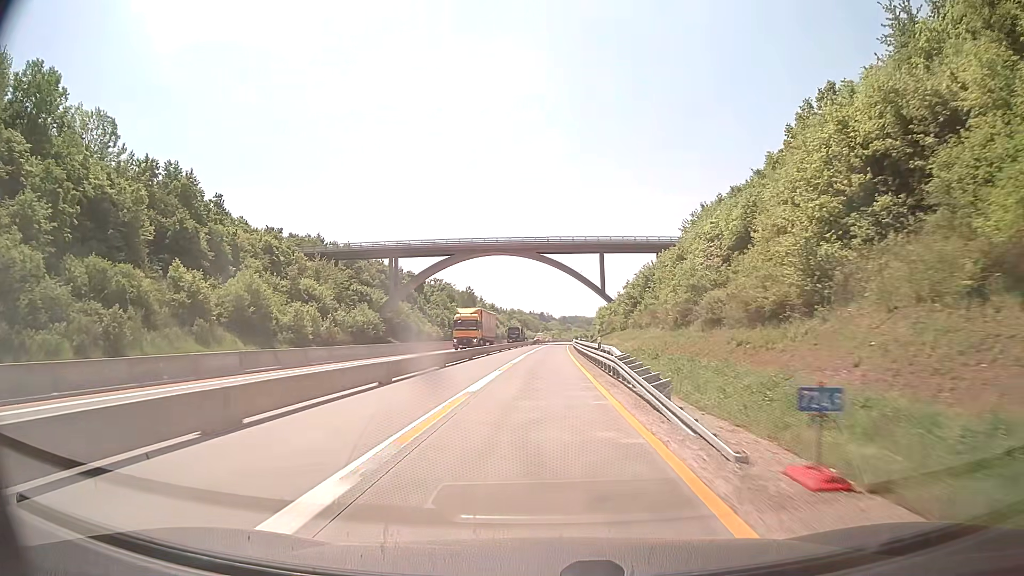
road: motorway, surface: concrete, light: Day
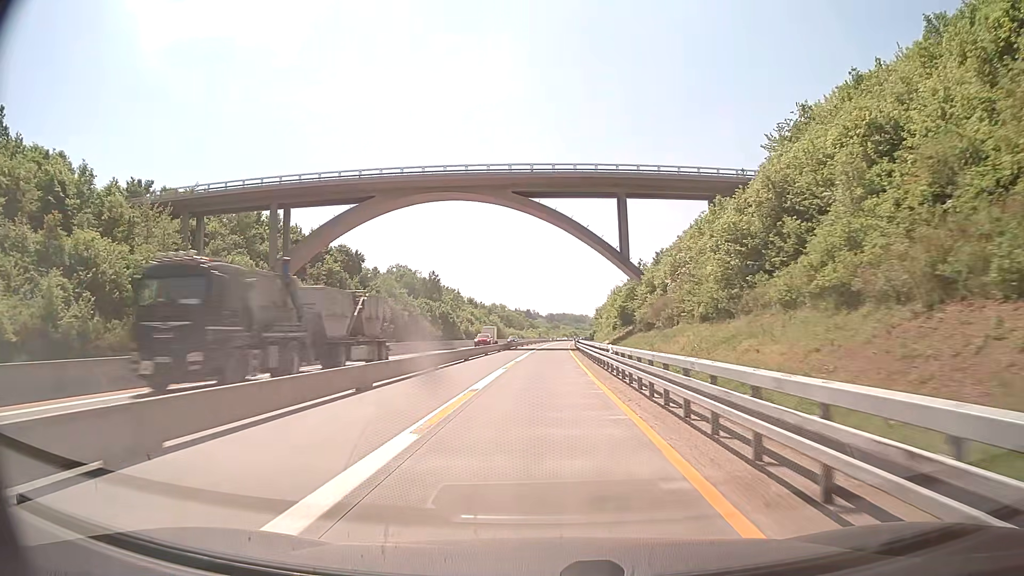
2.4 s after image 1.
(+0.5, +52.4) m; +1°
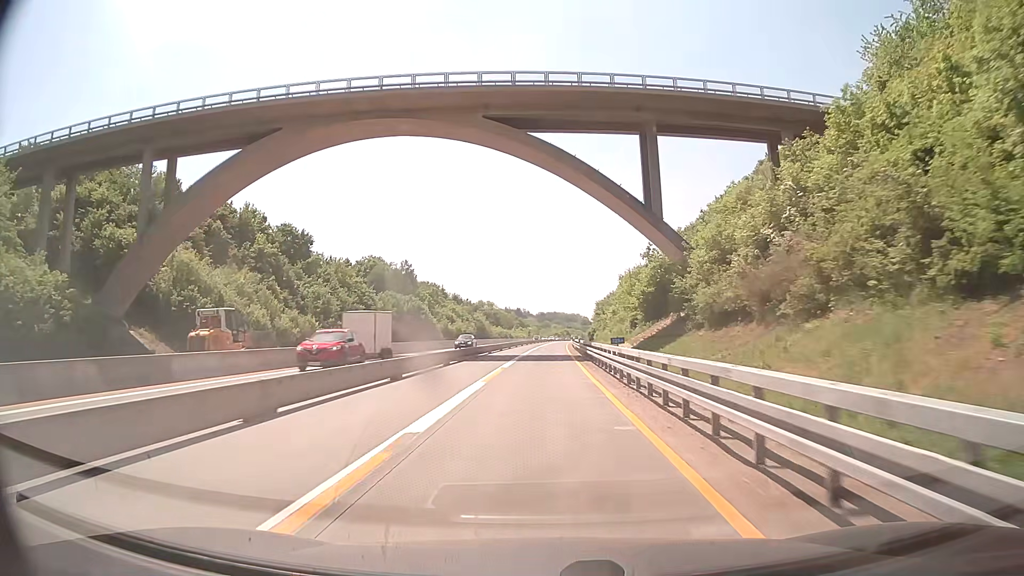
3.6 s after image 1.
(+0.2, +26.2) m; +1°
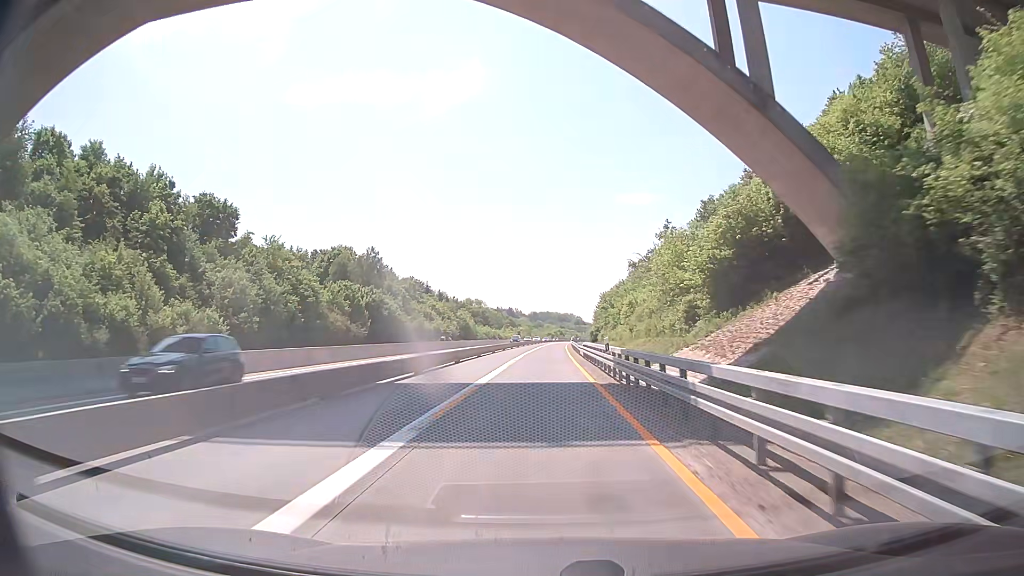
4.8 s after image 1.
(+0.1, +26.2) m; +1°
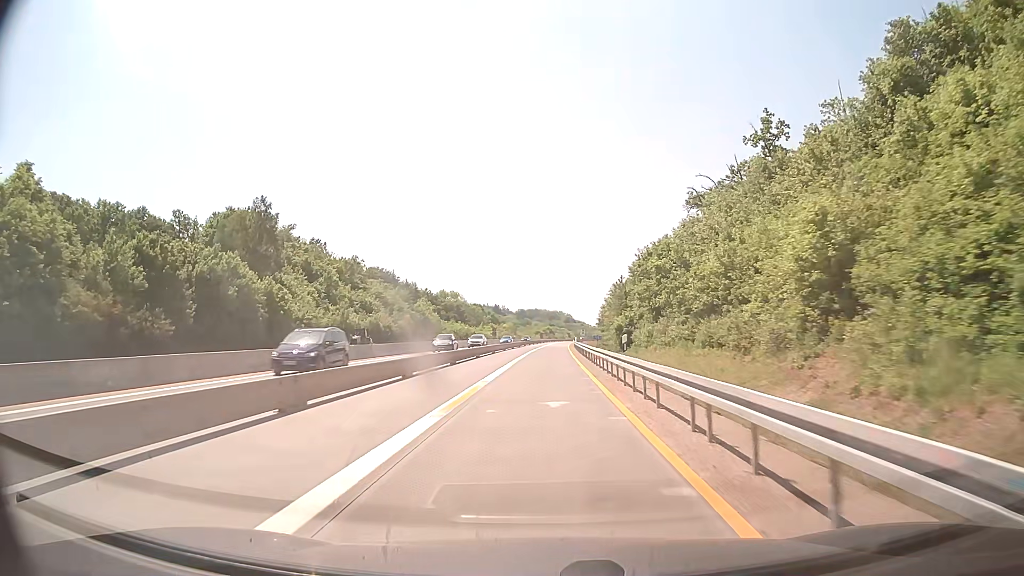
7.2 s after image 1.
(+0.4, +52.4) m; +1°
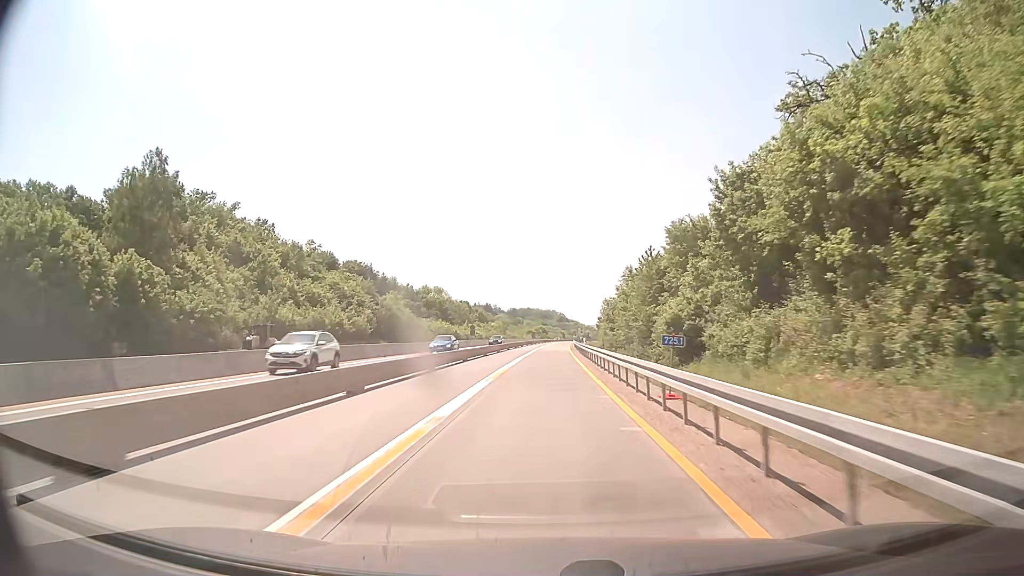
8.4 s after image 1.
(+0.1, +26.1) m; +1°
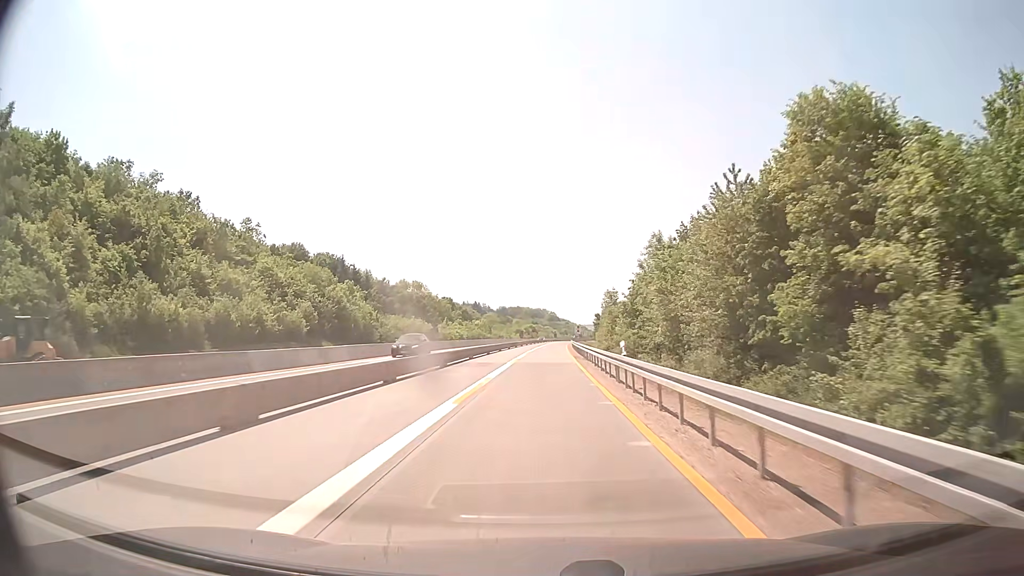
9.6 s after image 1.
(+0.2, +26.1) m; +1°
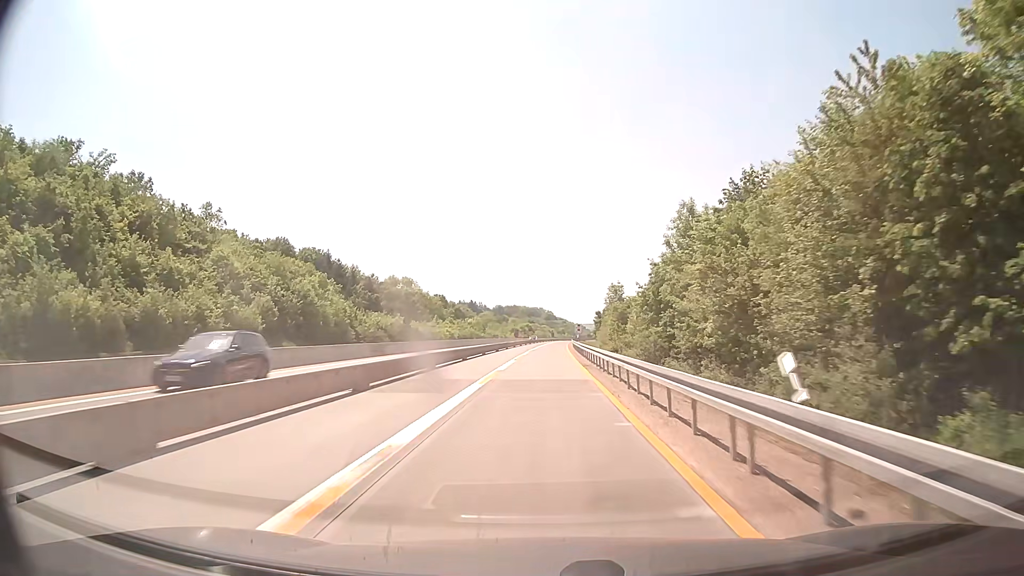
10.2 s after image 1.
(0.0, +13.1) m; 0°
(0, +10) (0, +20) (0, +30) (0, +40) (0, +50) (+1, +60) (+1, +70) (+1, +80) (+2, +90) (+2, +100) m
